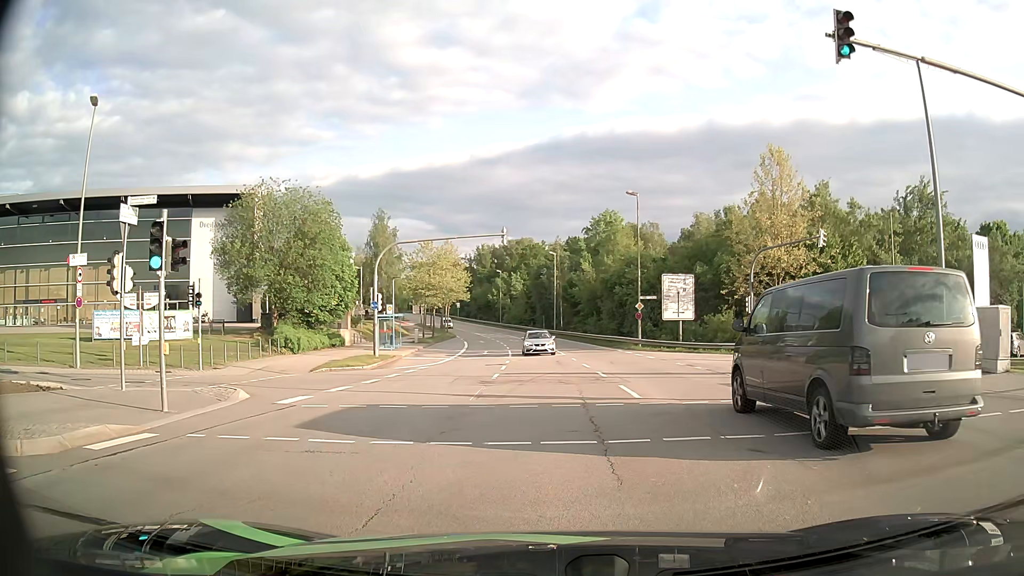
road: secondary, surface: asphalt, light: Day
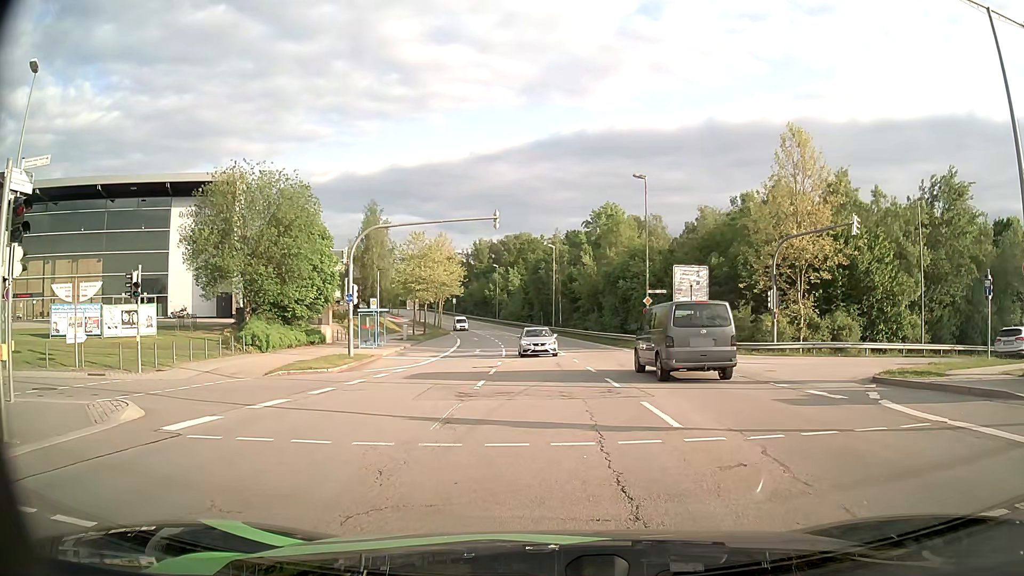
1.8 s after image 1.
(-0.1, +4.4) m; -1°
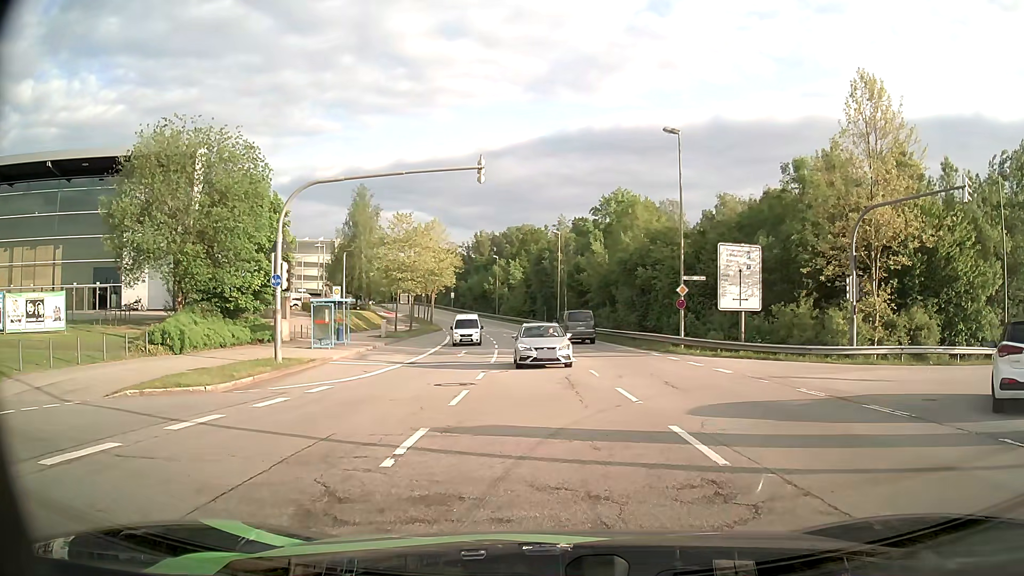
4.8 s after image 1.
(-0.1, +9.0) m; 0°
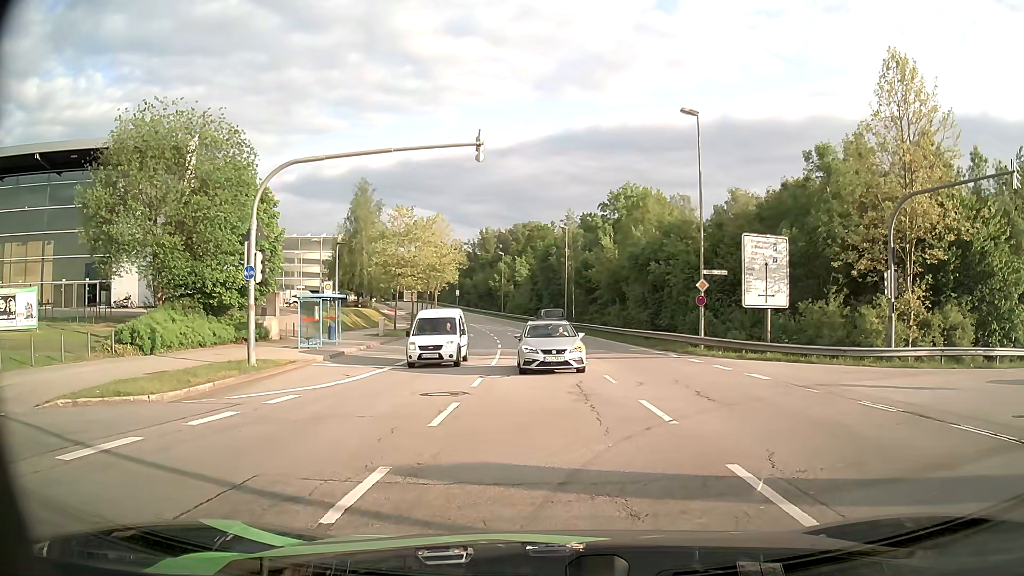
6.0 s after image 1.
(0.0, +2.6) m; -1°
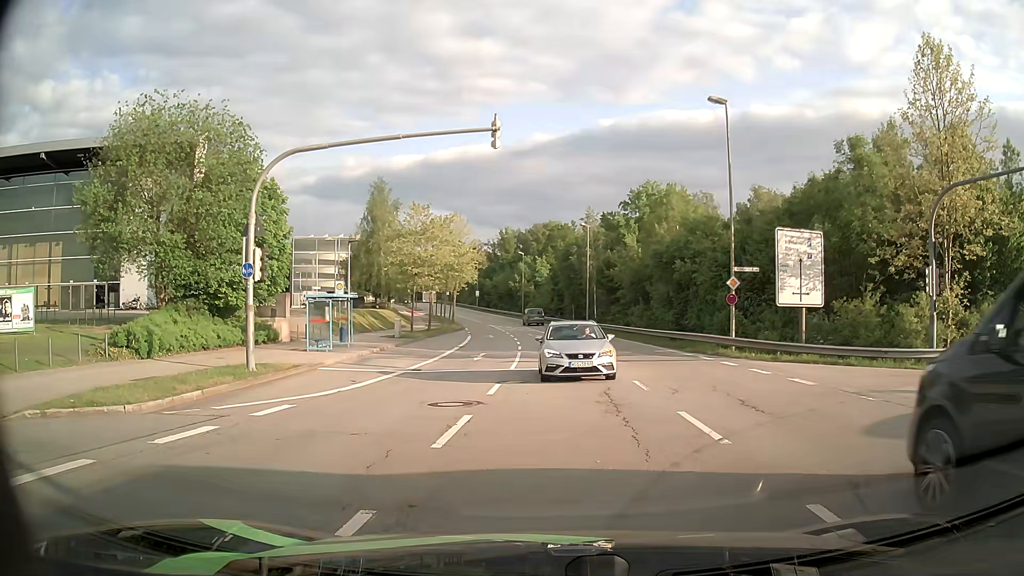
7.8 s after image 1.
(0.0, +1.4) m; 0°
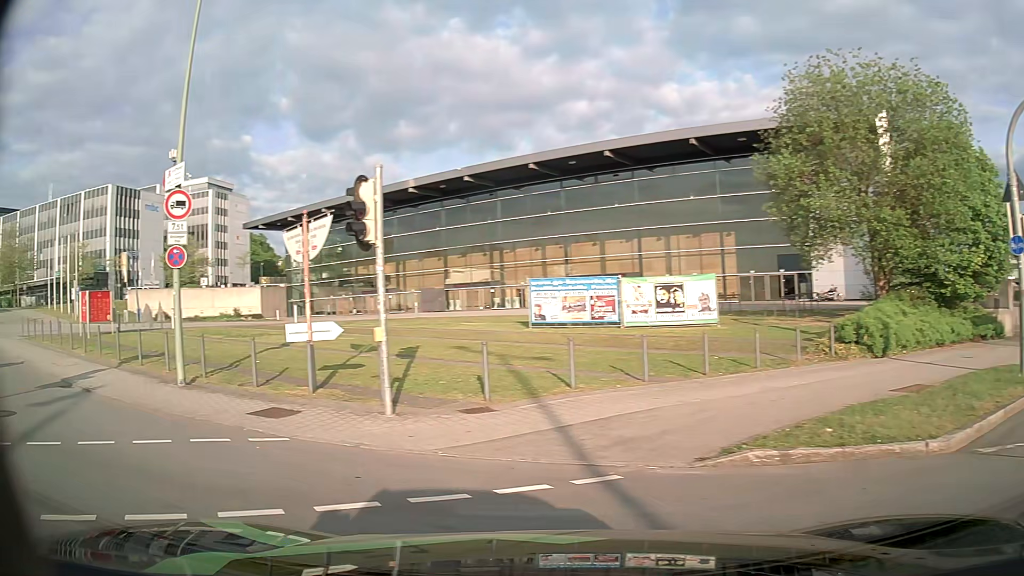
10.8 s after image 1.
(-2.4, +4.1) m; -60°
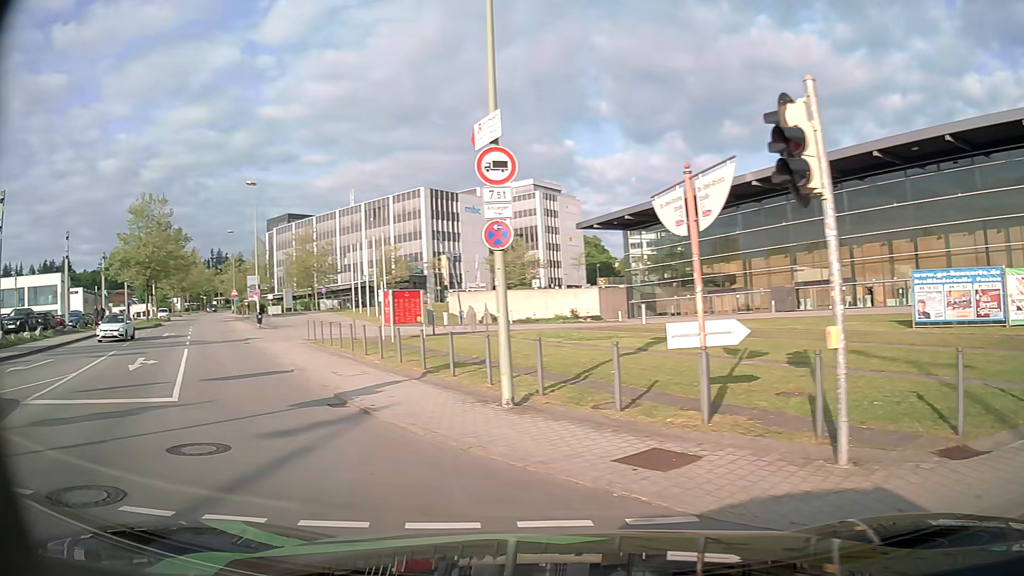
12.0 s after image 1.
(-0.9, +3.5) m; -30°
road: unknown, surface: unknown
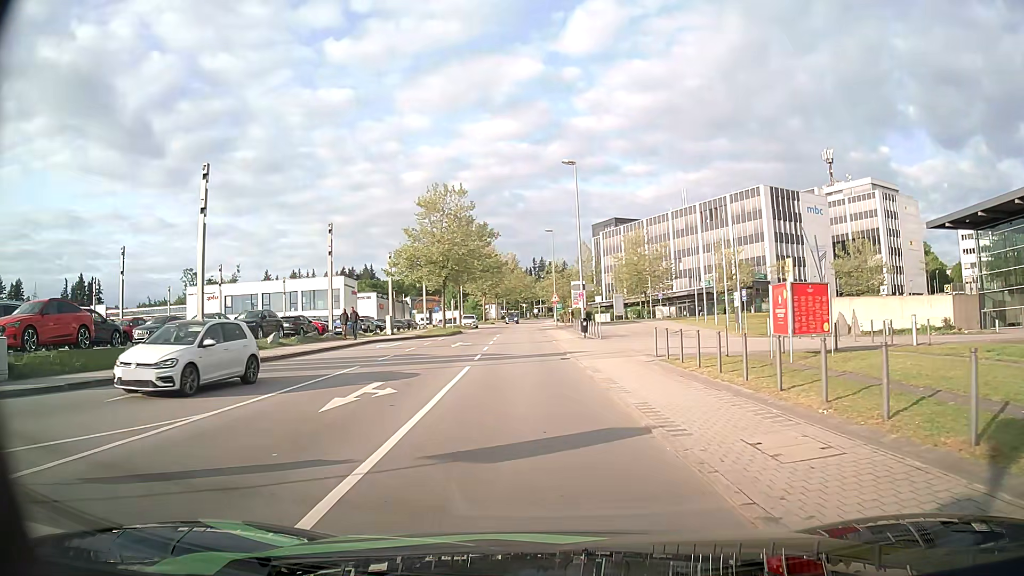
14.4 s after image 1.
(-2.8, +8.9) m; -28°
(0, +10) (0, +20) (-1, +30) (-1, +40) (-1, +50) (-2, +60) (-2, +70) (-2, +80) (-2, +90) (-2, +100) m
